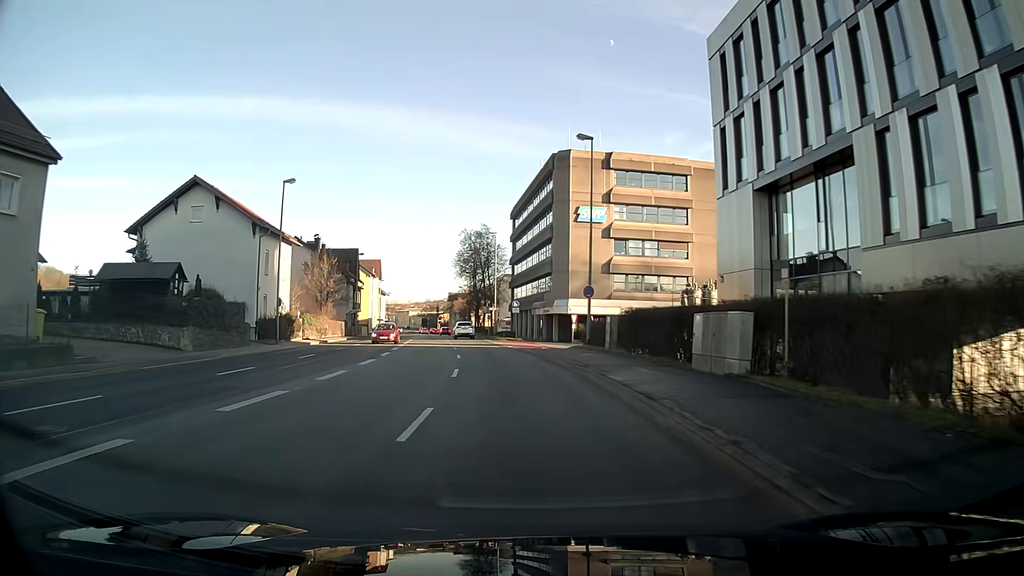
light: Day
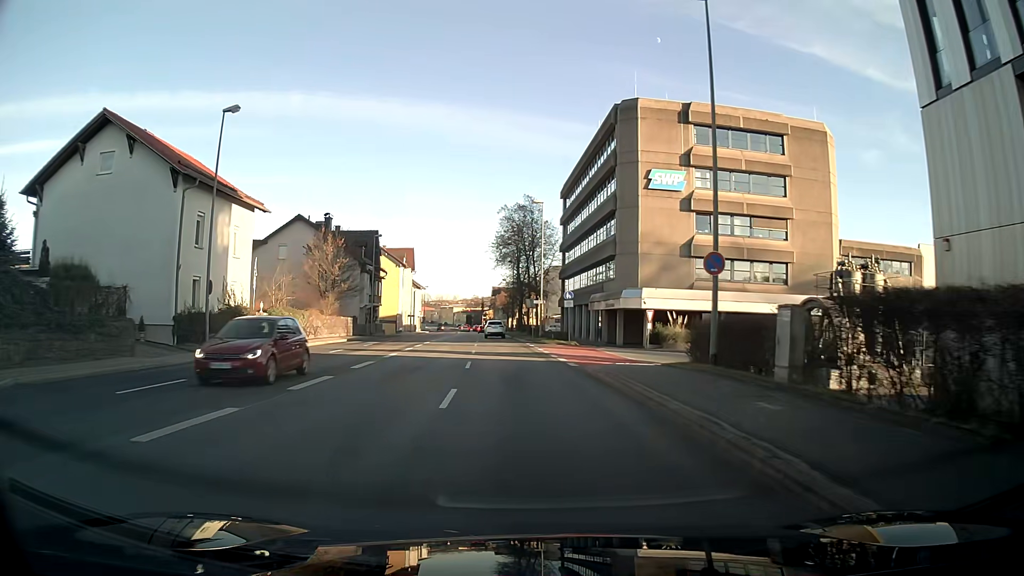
(-0.4, +15.3) m; -3°
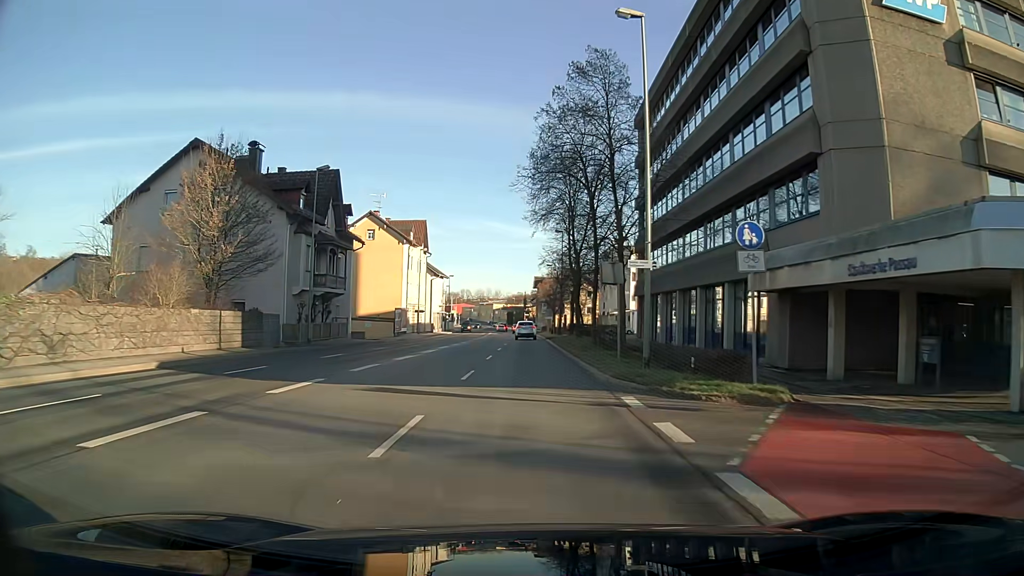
(-1.2, +31.0) m; -4°
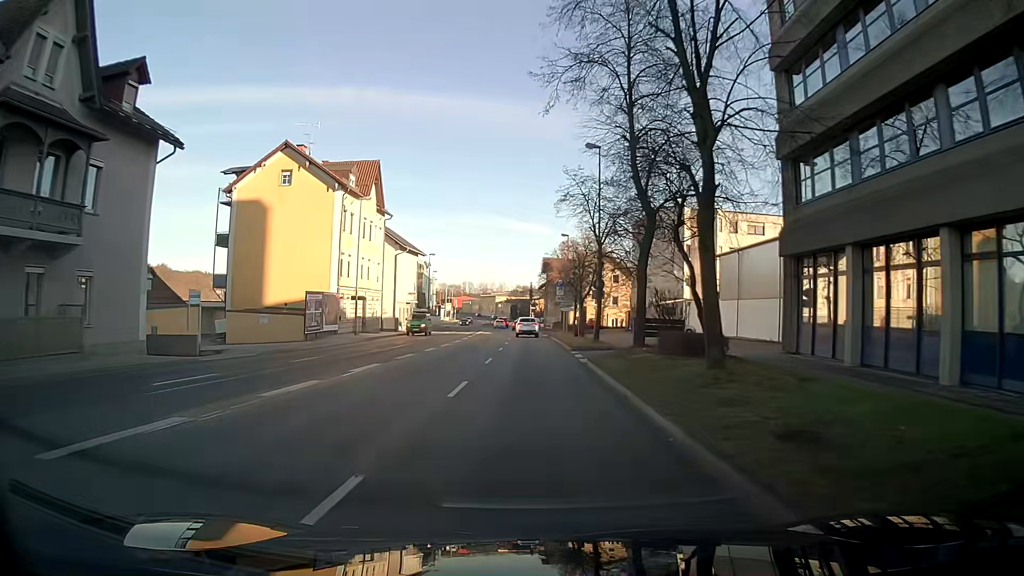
(-0.2, +30.9) m; 0°
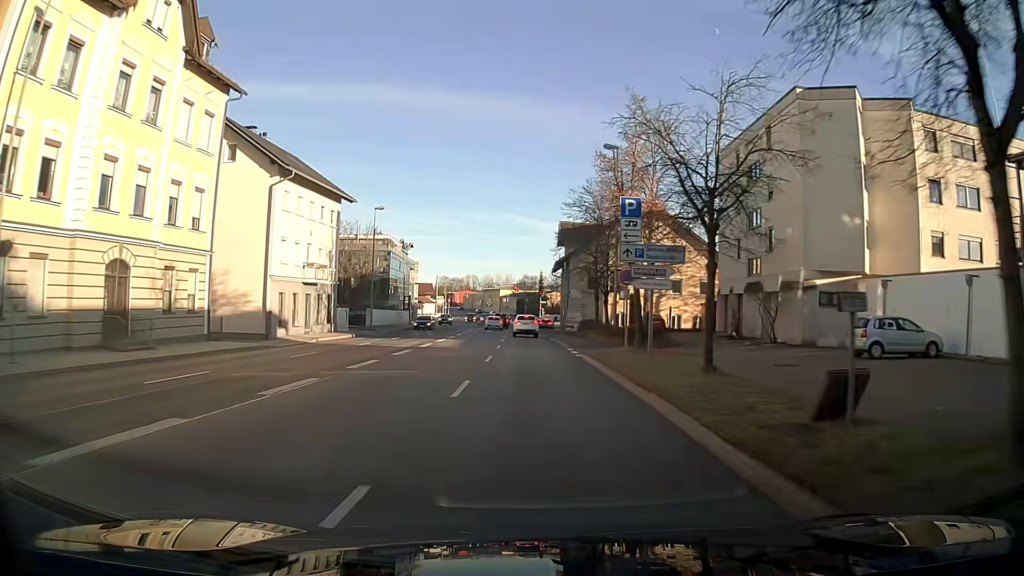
(-0.2, +36.4) m; -1°
